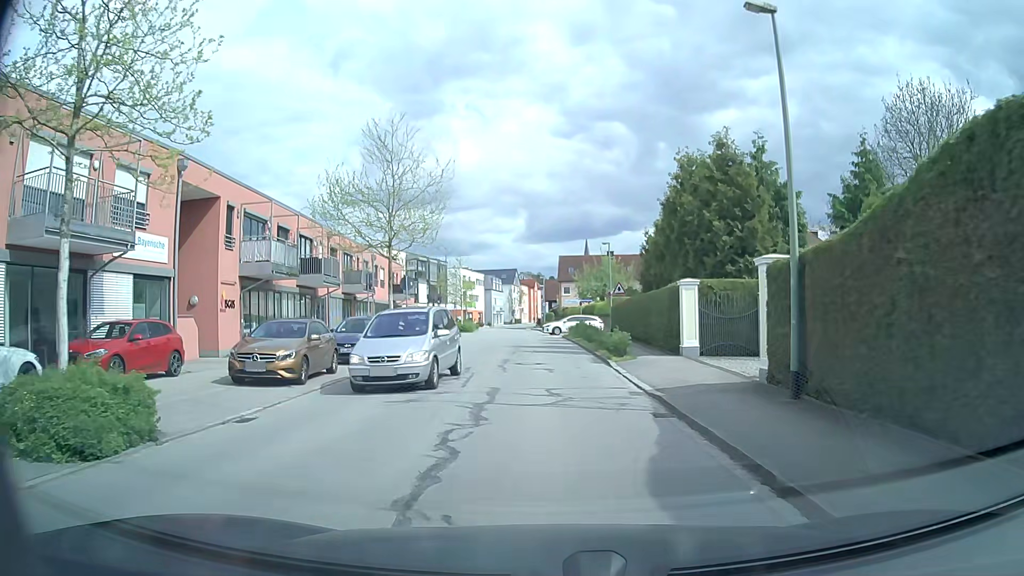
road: residential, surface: asphalt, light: Day
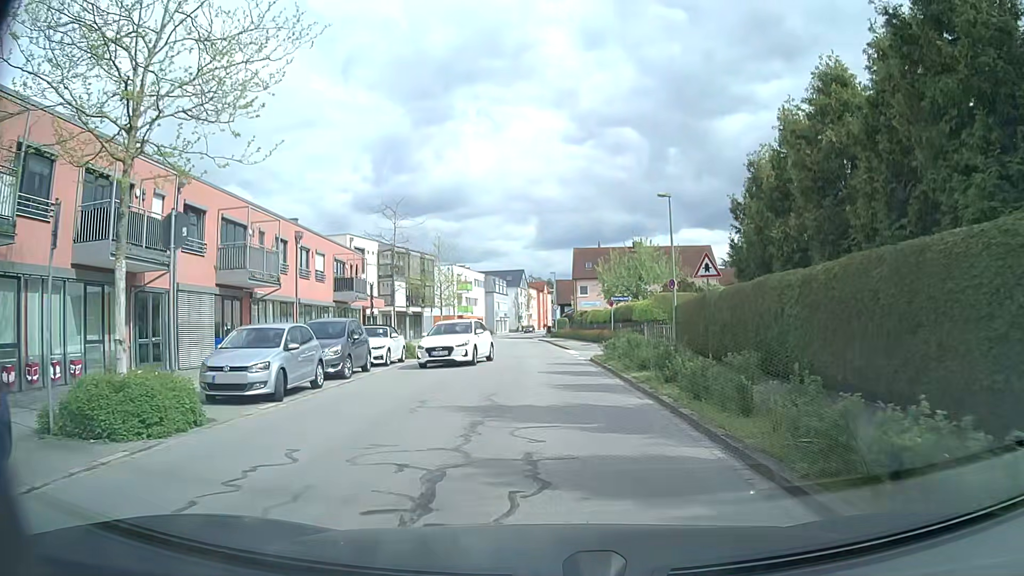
(-0.3, +19.4) m; -1°
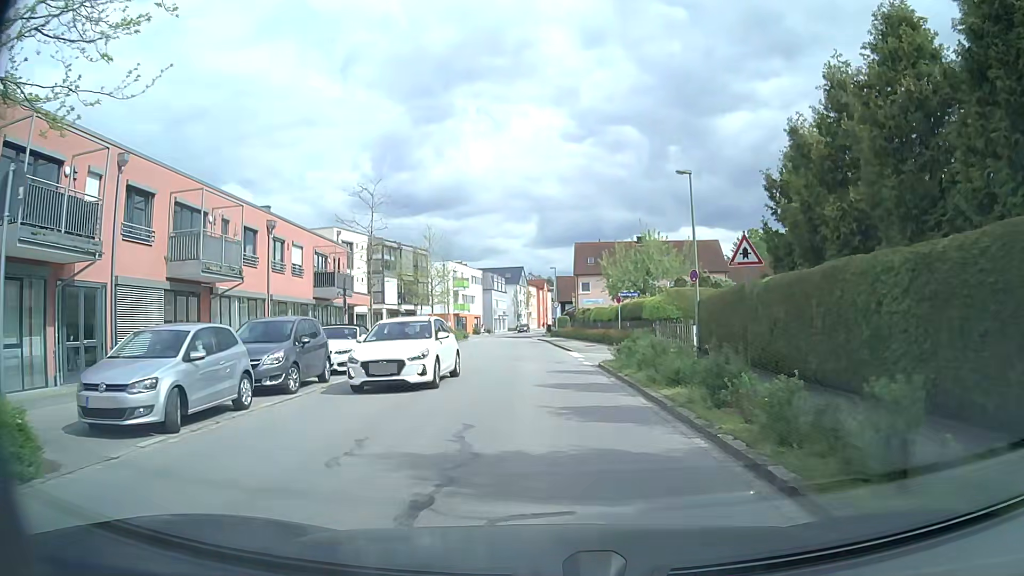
(0.0, +3.9) m; 0°
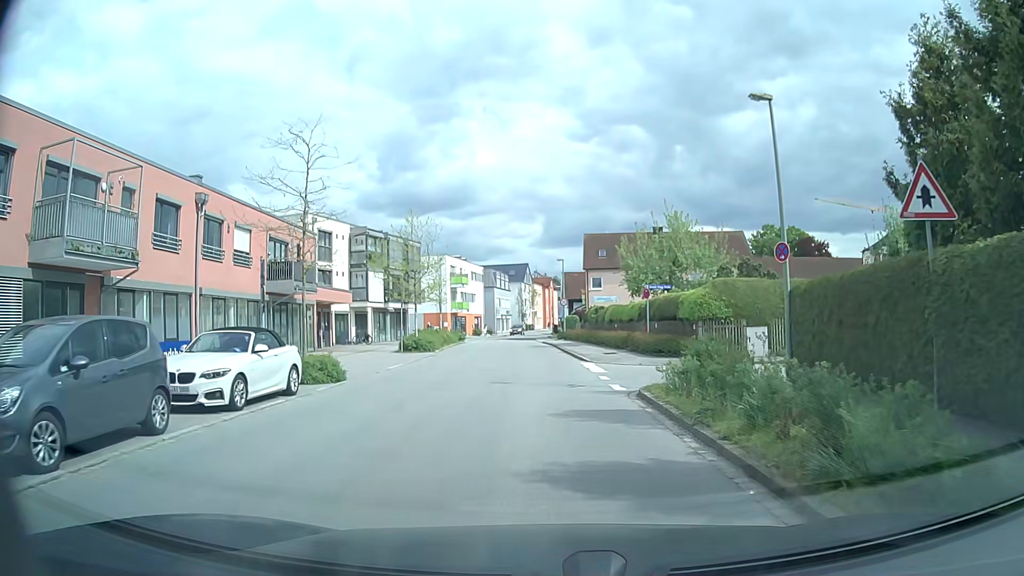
(0.0, +7.9) m; 0°
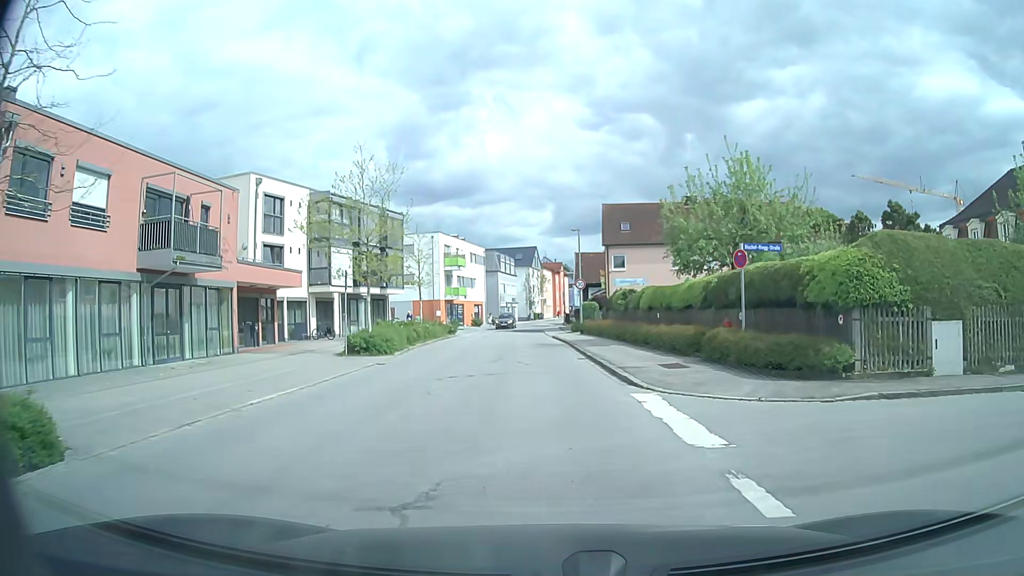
(-0.1, +12.1) m; 0°
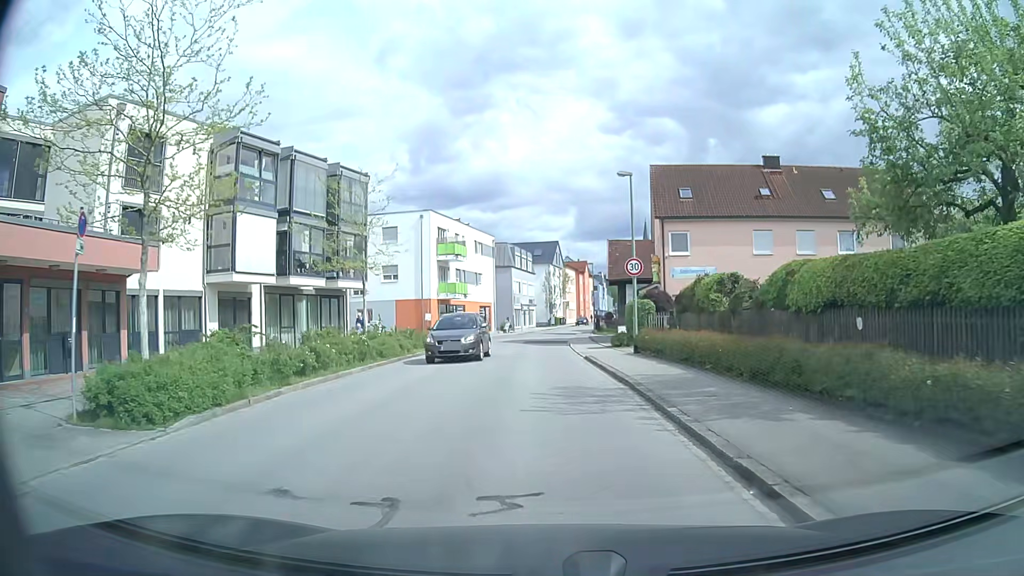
(-0.4, +16.8) m; -2°
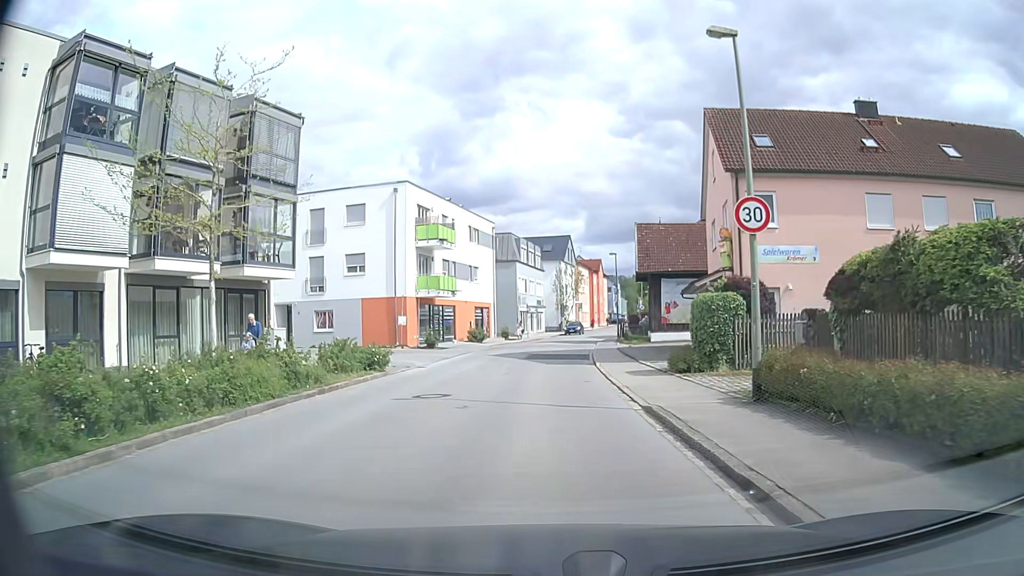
(-0.1, +12.5) m; -1°
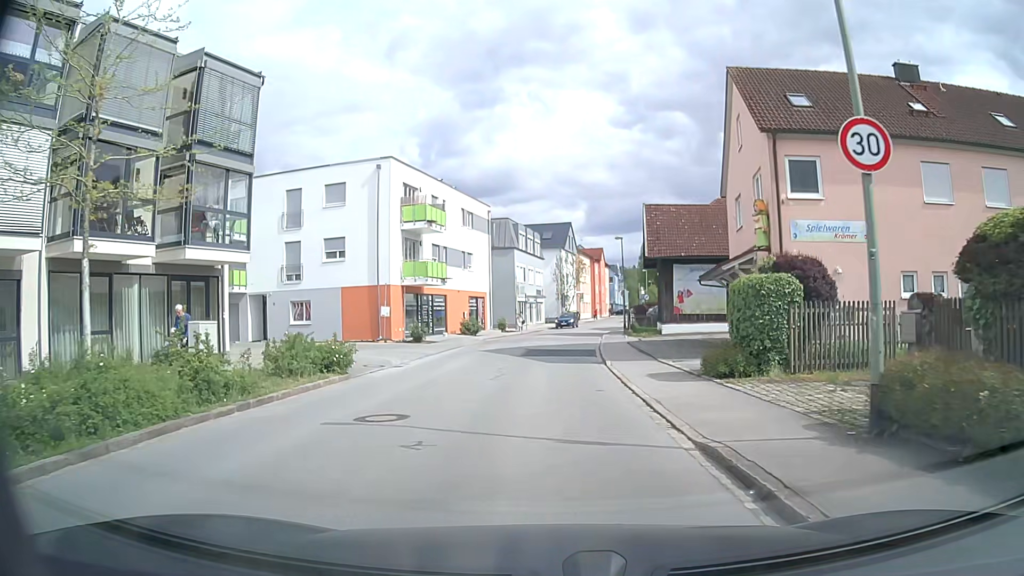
(0.0, +4.1) m; 0°
(0, +10) (0, +20) (0, +30) (+1, +40) (+3, +50) (+4, +60) (+6, +70) (+8, +79) (+9, +89) (+11, +99) m
